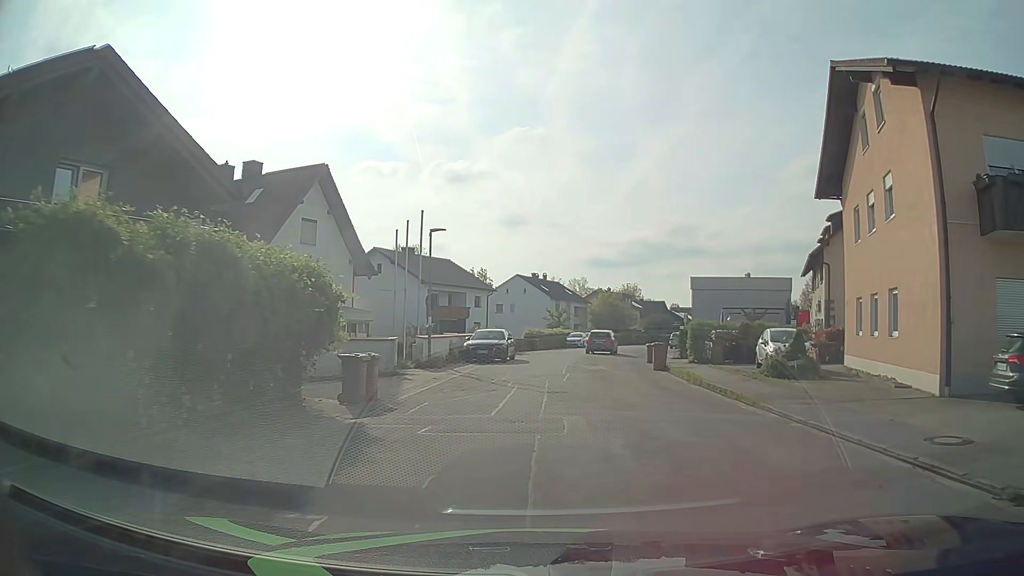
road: residential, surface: asphalt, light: Day
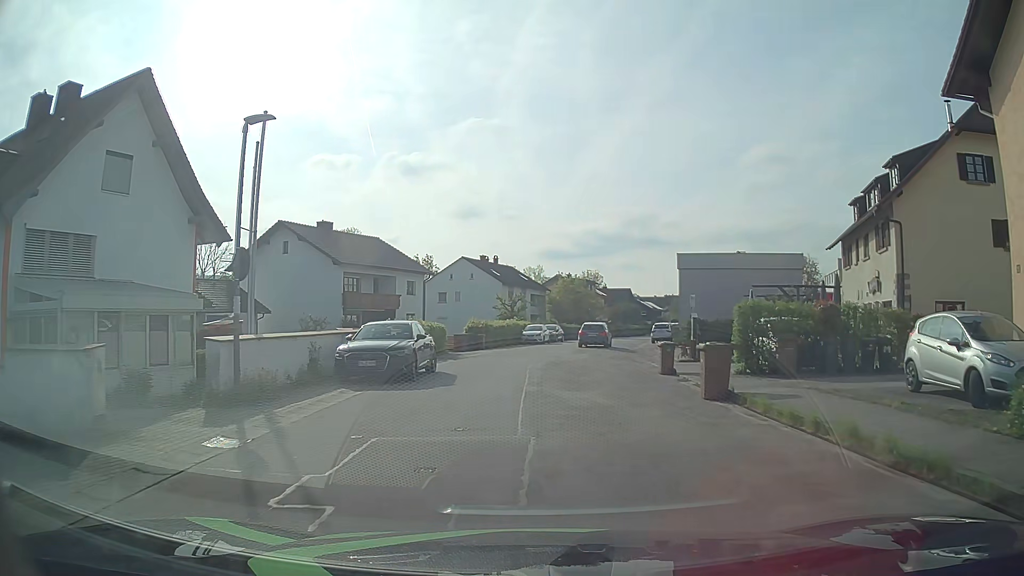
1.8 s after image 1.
(+0.6, +13.5) m; +4°
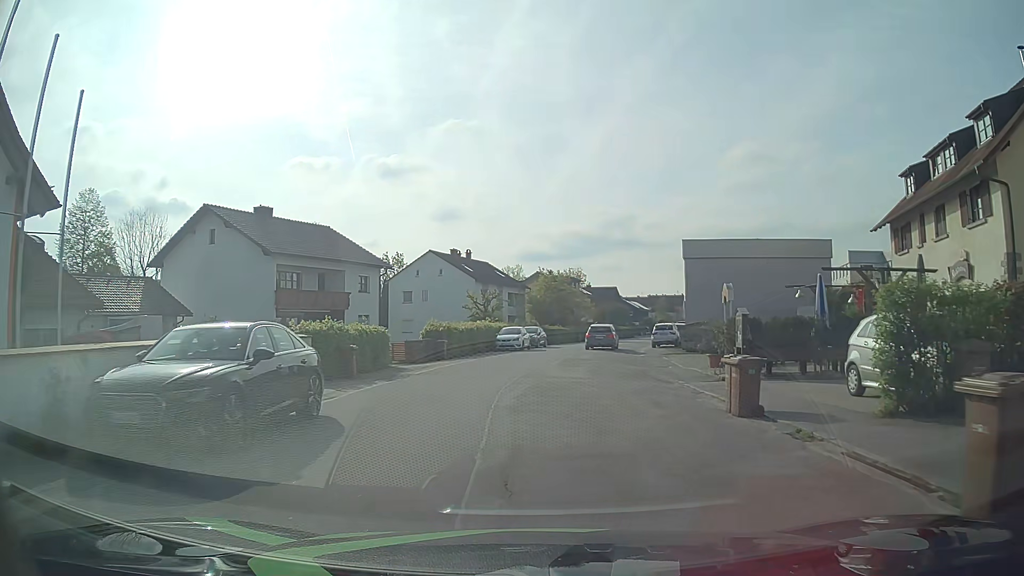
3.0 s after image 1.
(+0.2, +9.0) m; +2°
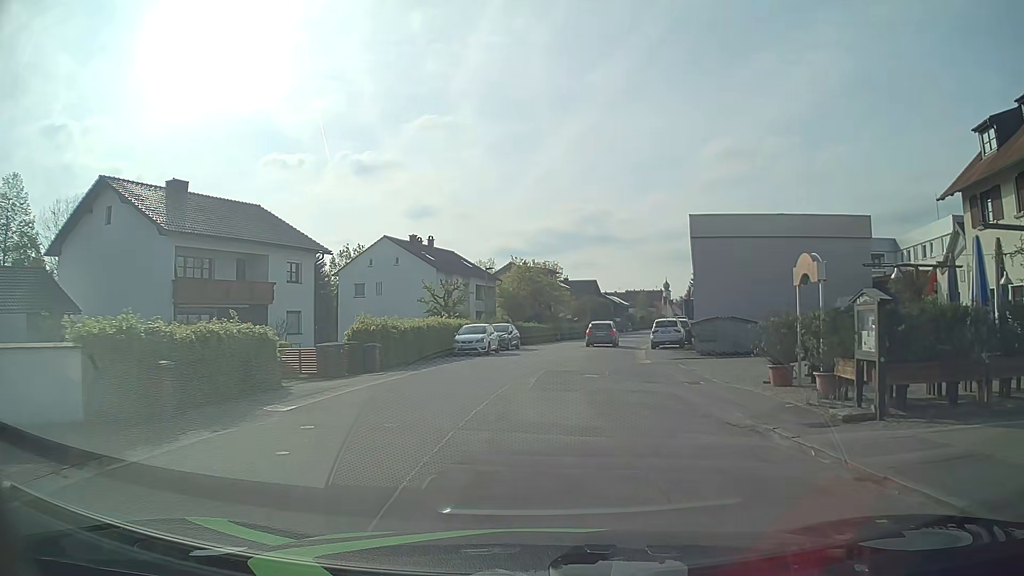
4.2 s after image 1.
(+0.2, +9.0) m; +3°
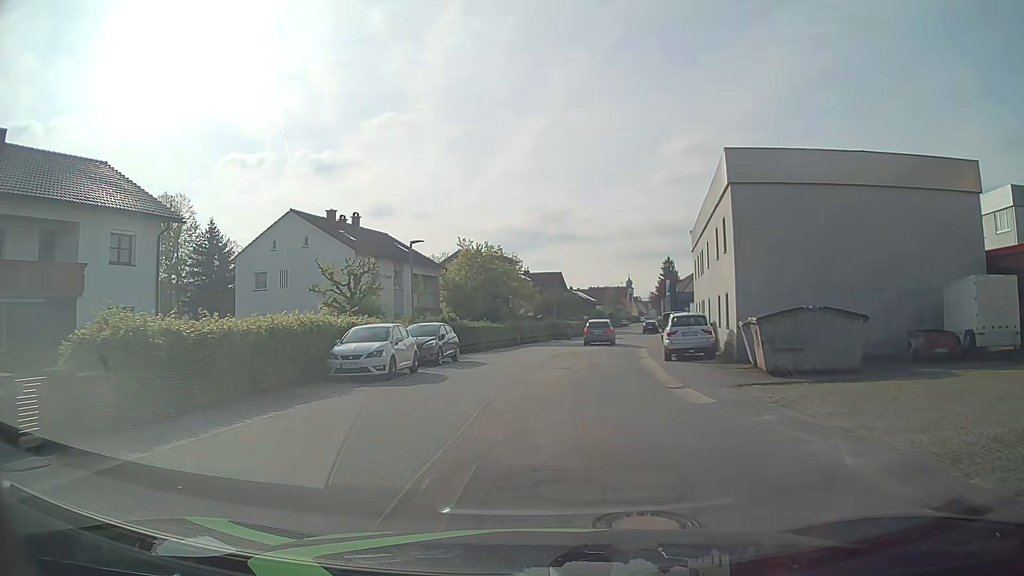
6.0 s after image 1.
(+0.2, +13.6) m; +3°
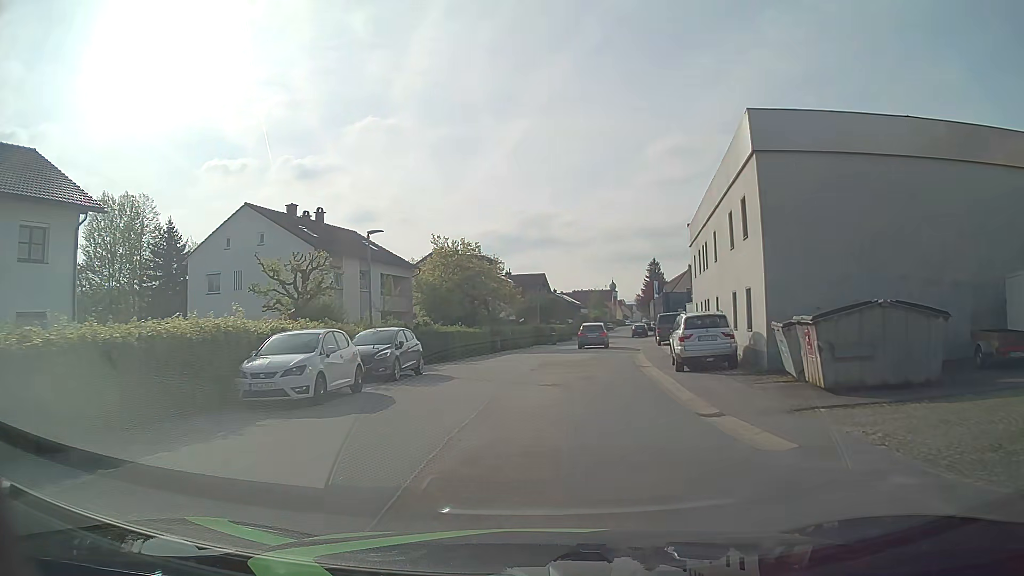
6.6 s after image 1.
(0.0, +4.5) m; +2°
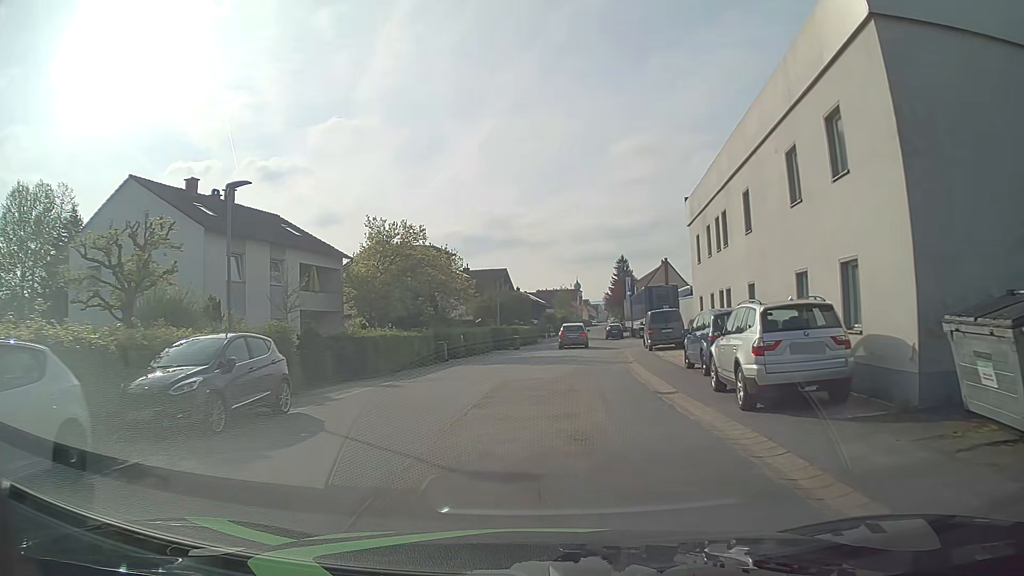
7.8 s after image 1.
(+0.1, +9.0) m; +4°
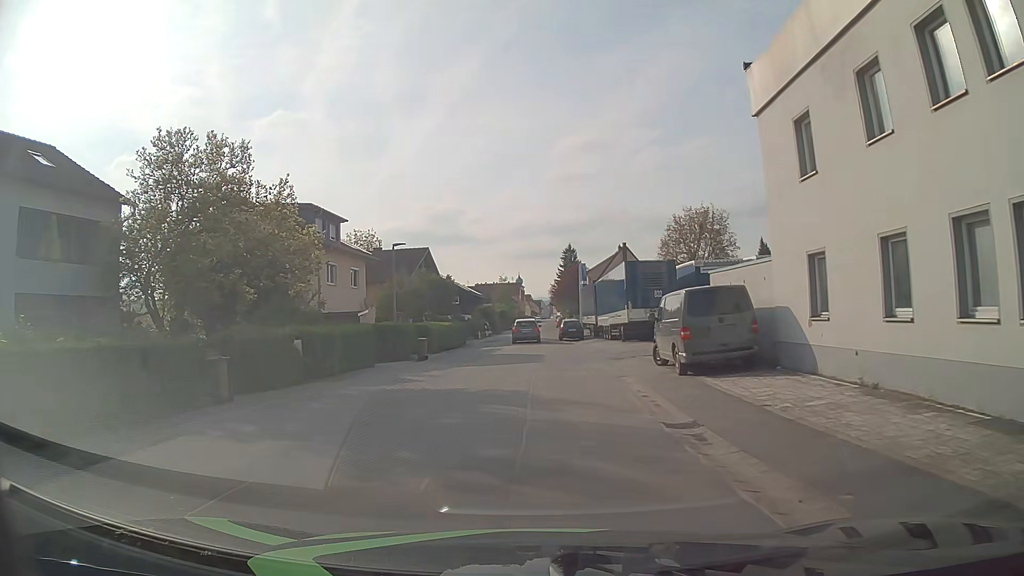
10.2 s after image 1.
(+0.5, +18.1) m; +4°
(0, +10) (0, +20) (0, +30) (-1, +40) (-1, +50) (-1, +60) (-1, +70) (0, +80) (0, +90) (0, +100) m
